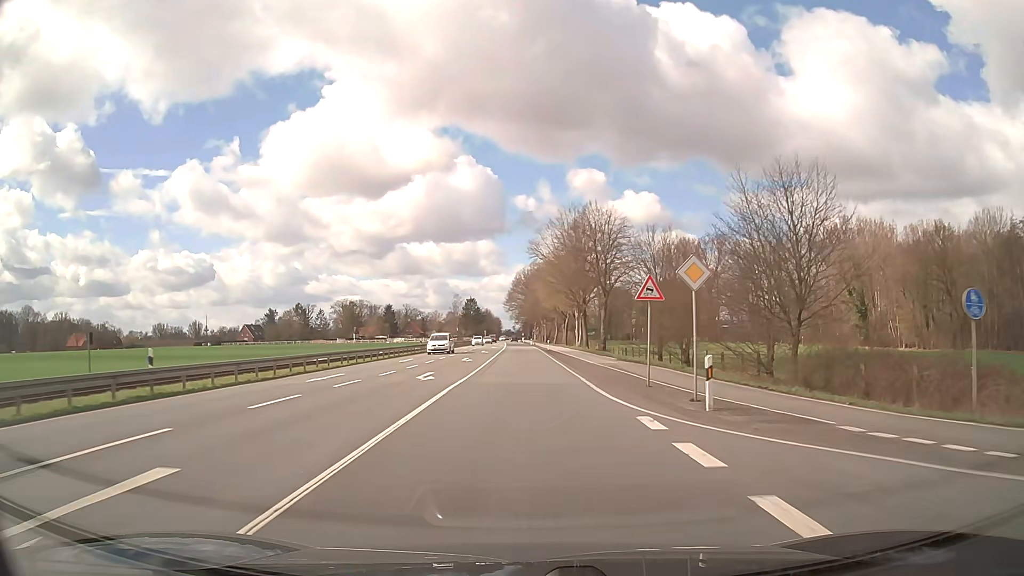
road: primary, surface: asphalt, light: Day
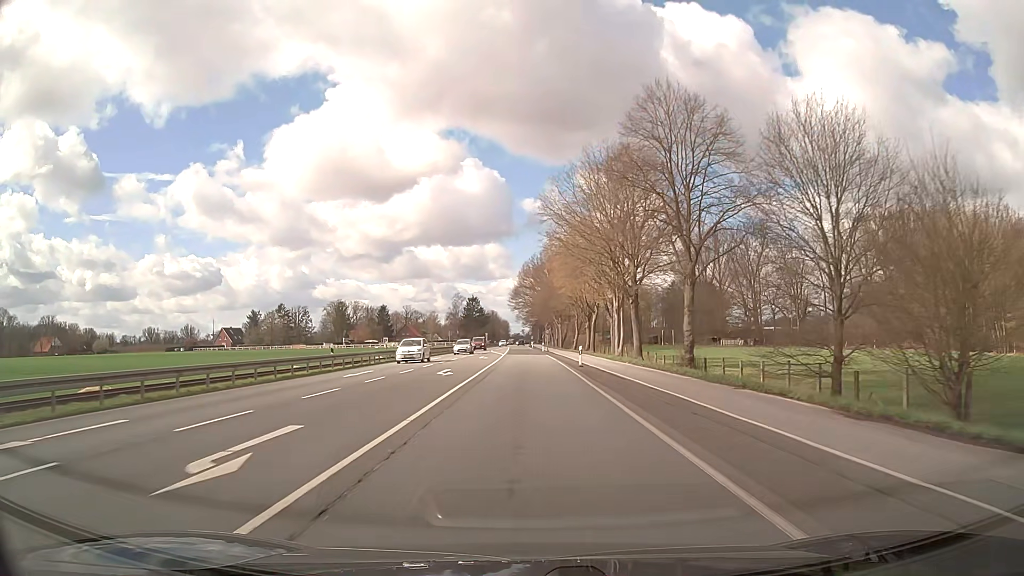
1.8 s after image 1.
(-0.2, +33.3) m; -1°
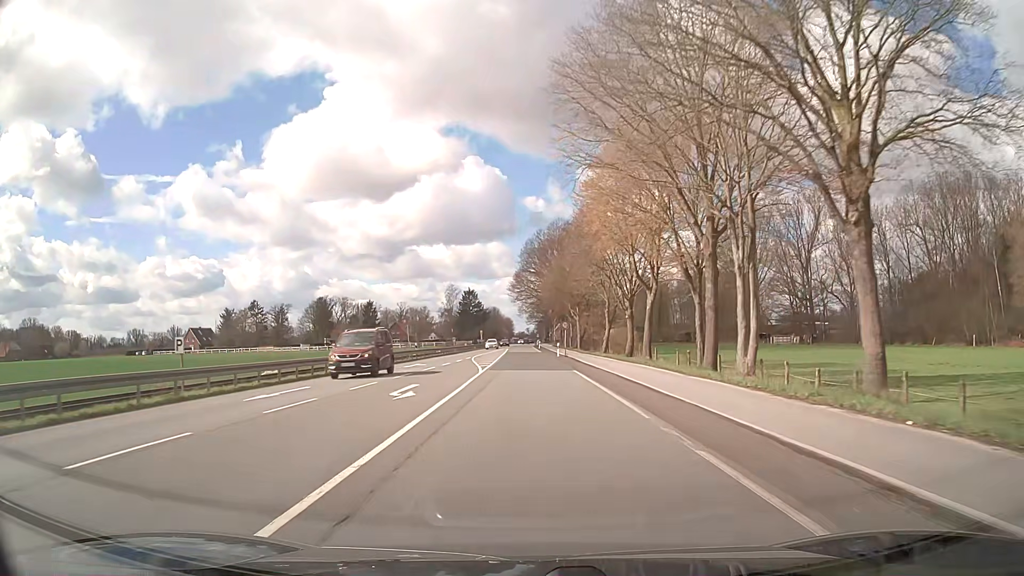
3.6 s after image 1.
(-0.1, +33.2) m; 0°
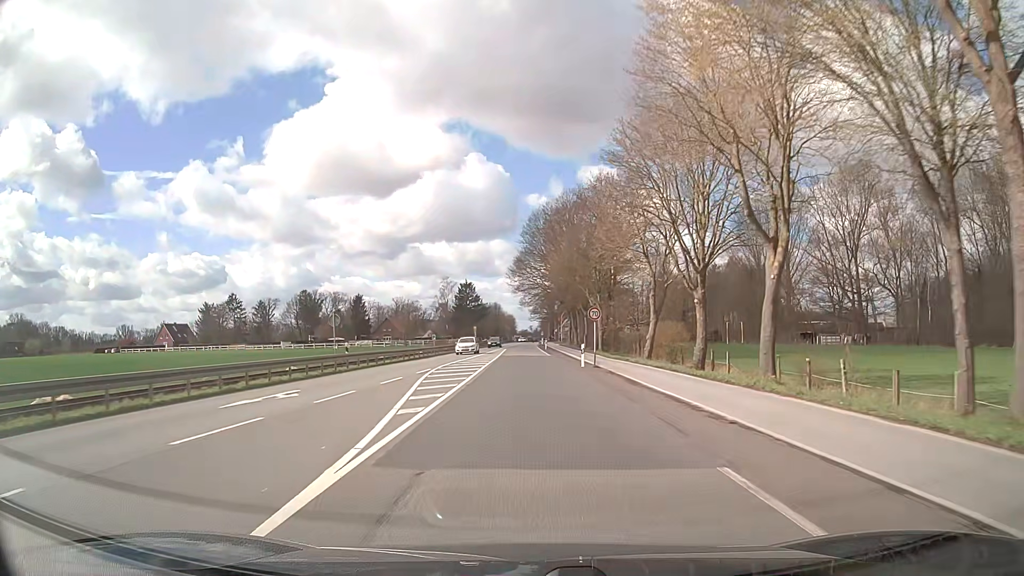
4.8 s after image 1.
(-0.1, +22.1) m; 0°
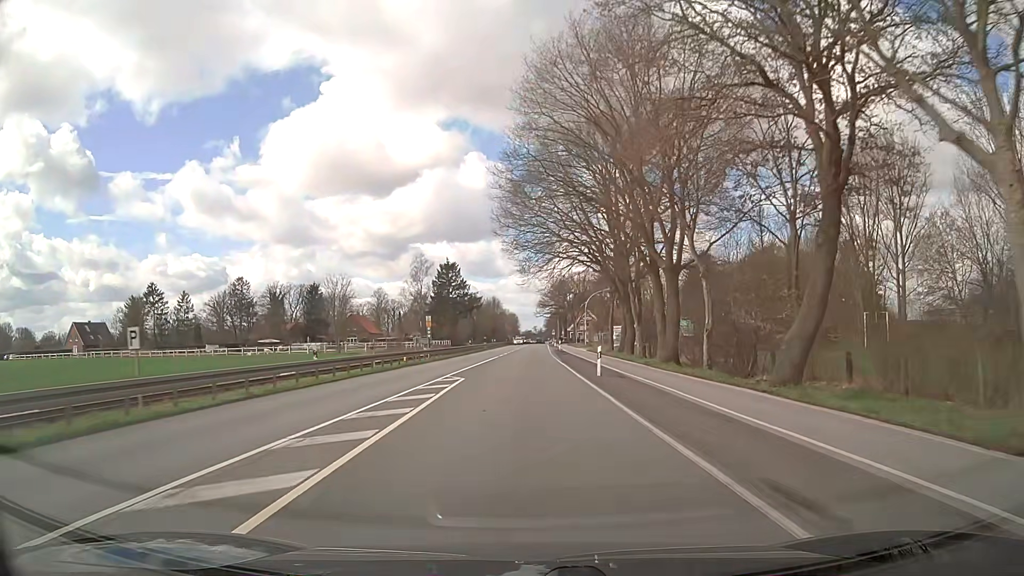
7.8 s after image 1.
(-0.5, +55.5) m; -1°
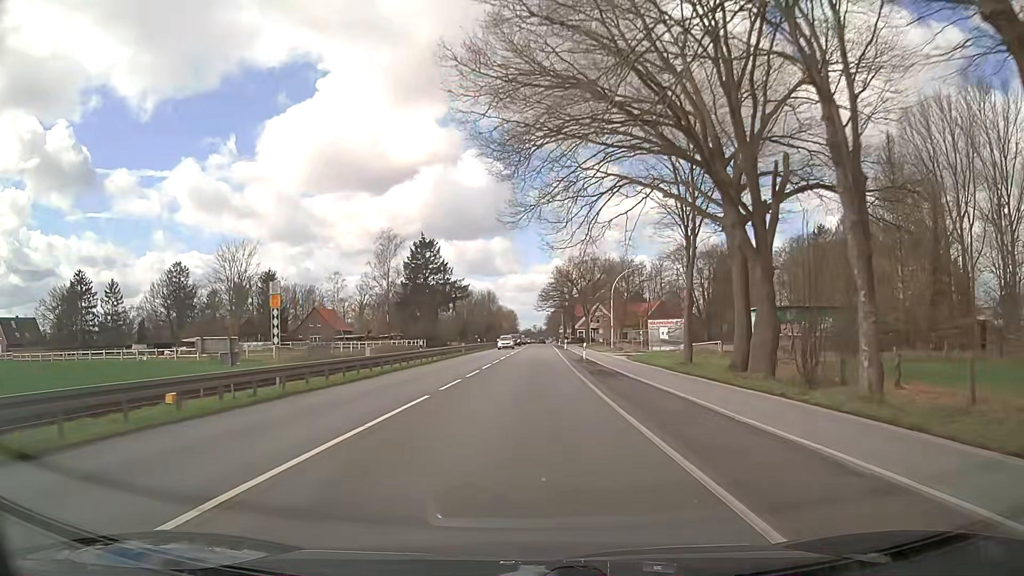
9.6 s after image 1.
(+0.2, +33.3) m; 0°
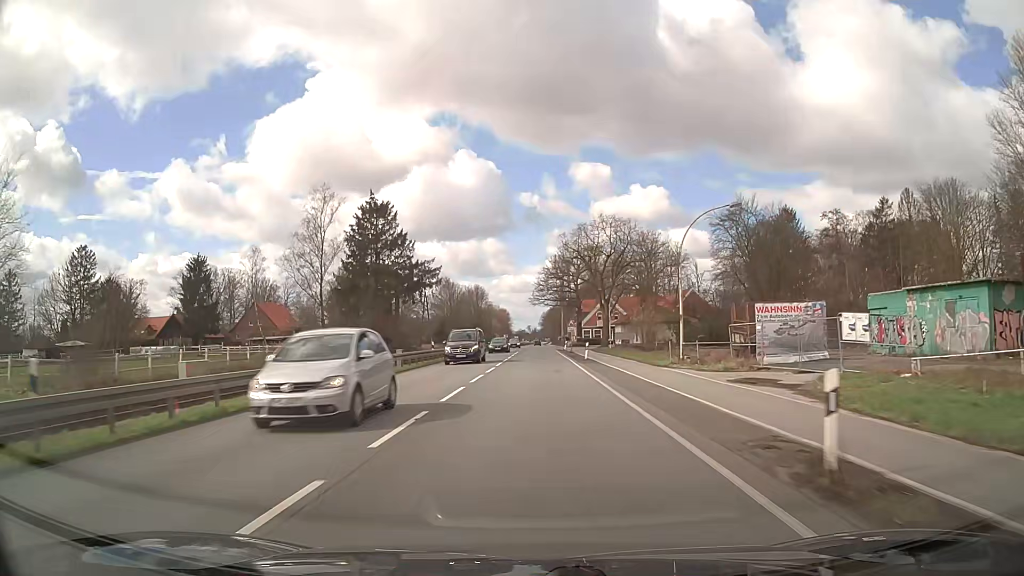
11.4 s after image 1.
(0.0, +33.3) m; 0°
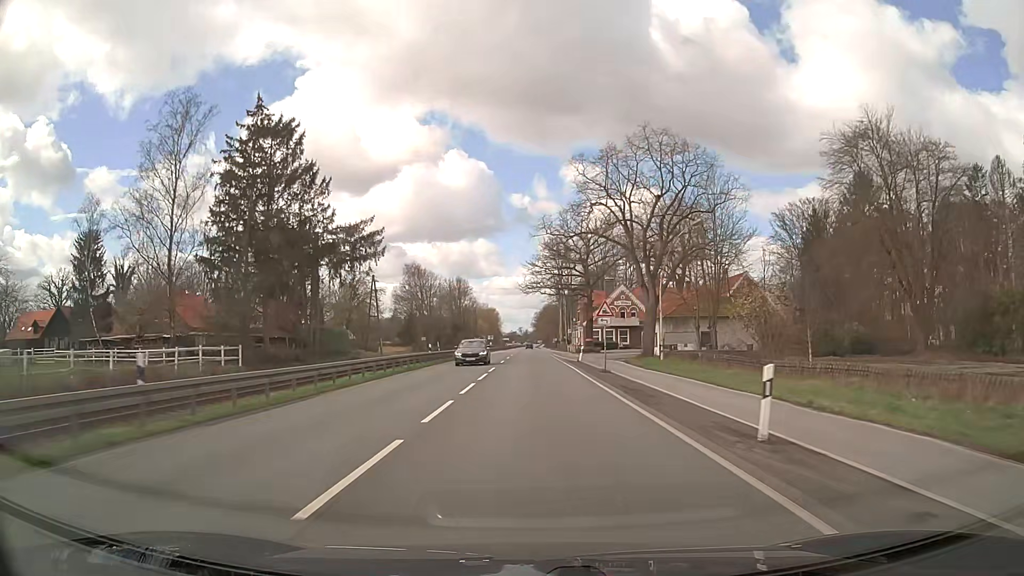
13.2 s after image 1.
(+0.2, +33.4) m; +1°
(0, +10) (0, +20) (0, +30) (0, +40) (0, +50) (0, +60) (0, +70) (0, +80) (0, +90) (0, +100) m
